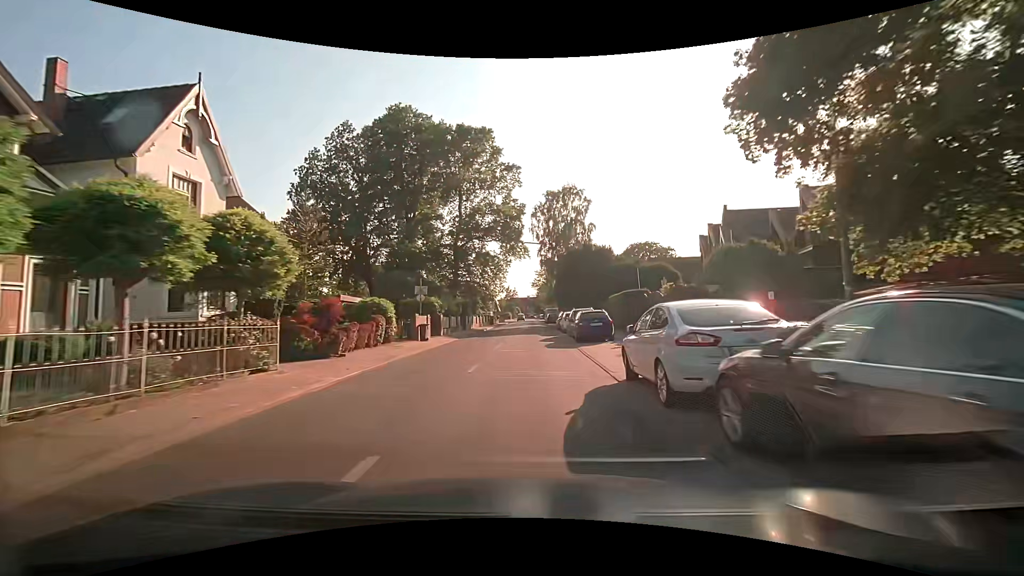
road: residential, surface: asphalt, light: Day
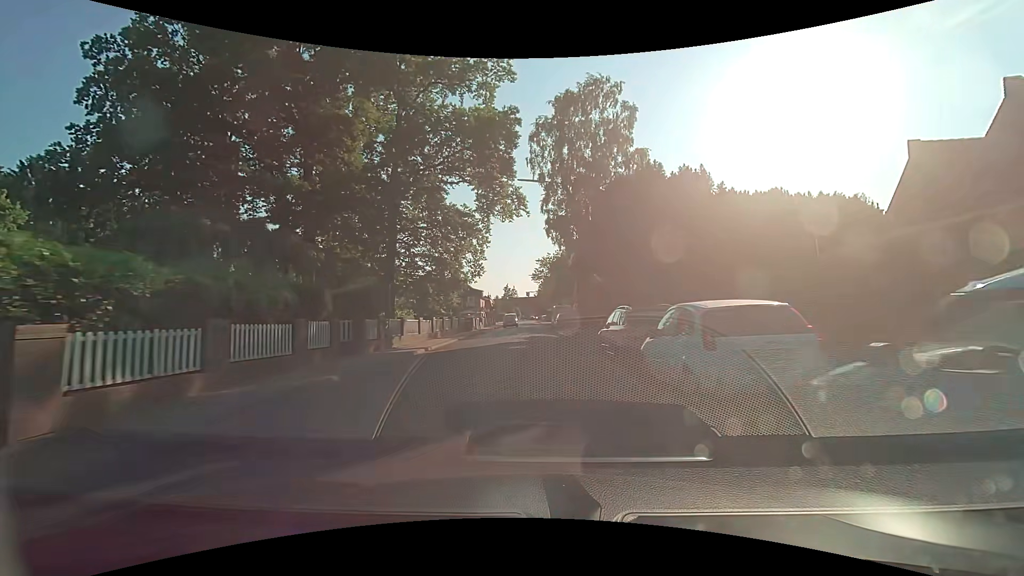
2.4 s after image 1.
(+0.2, +27.9) m; +1°
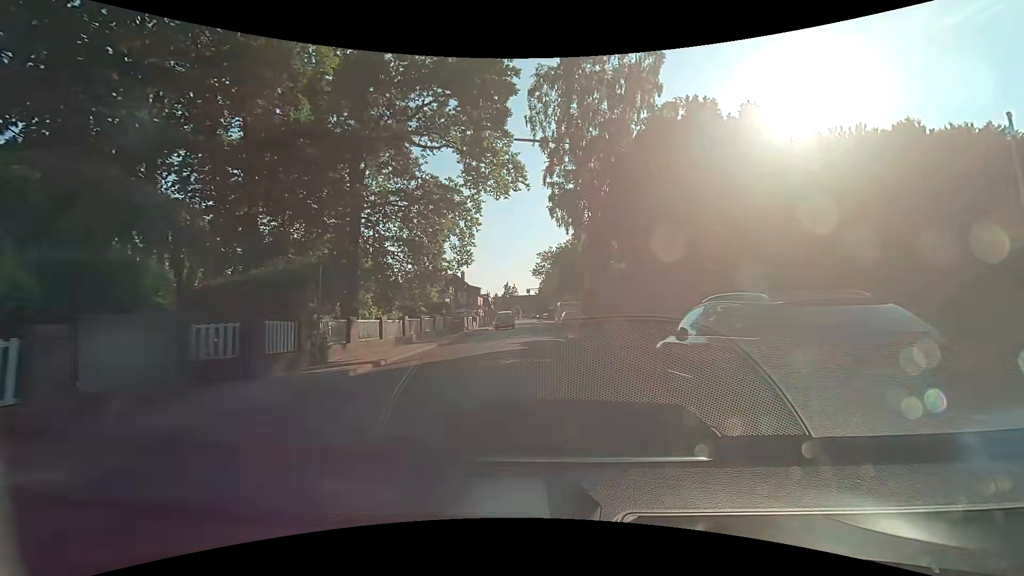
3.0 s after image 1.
(0.0, +7.0) m; 0°
(0, +10) (0, +20) (0, +30) (0, +40) (0, +50) (0, +60) (0, +70) (0, +80) (-1, +90) (-1, +100) m
